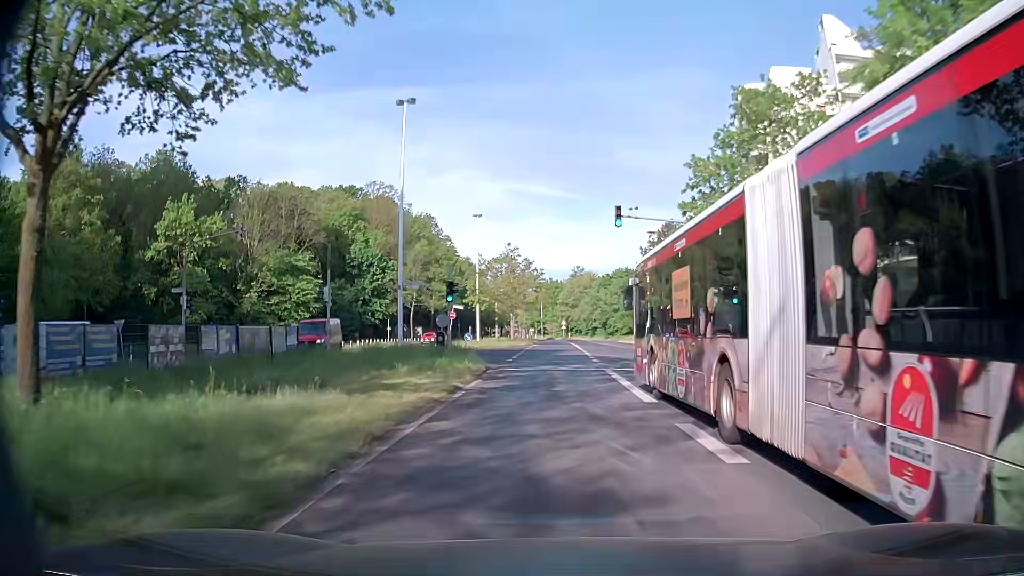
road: secondary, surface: asphalt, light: Day
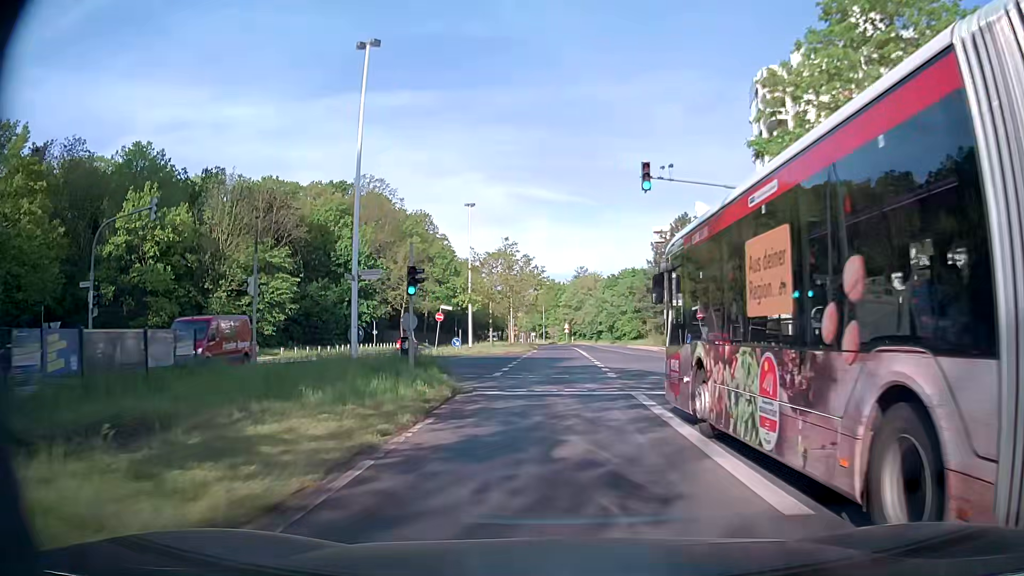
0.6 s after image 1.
(0.0, +7.6) m; 0°
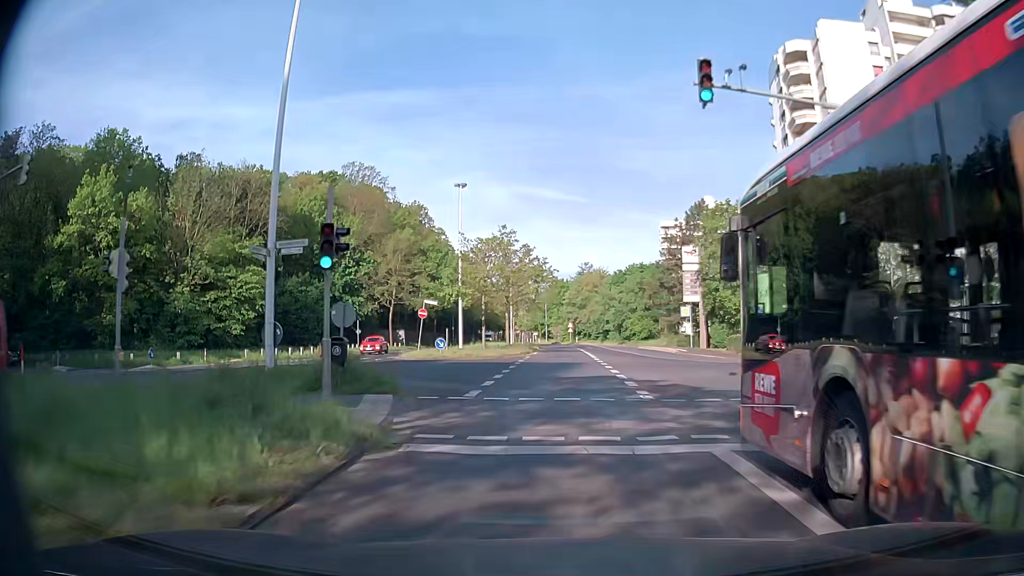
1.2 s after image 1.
(0.0, +7.6) m; -1°
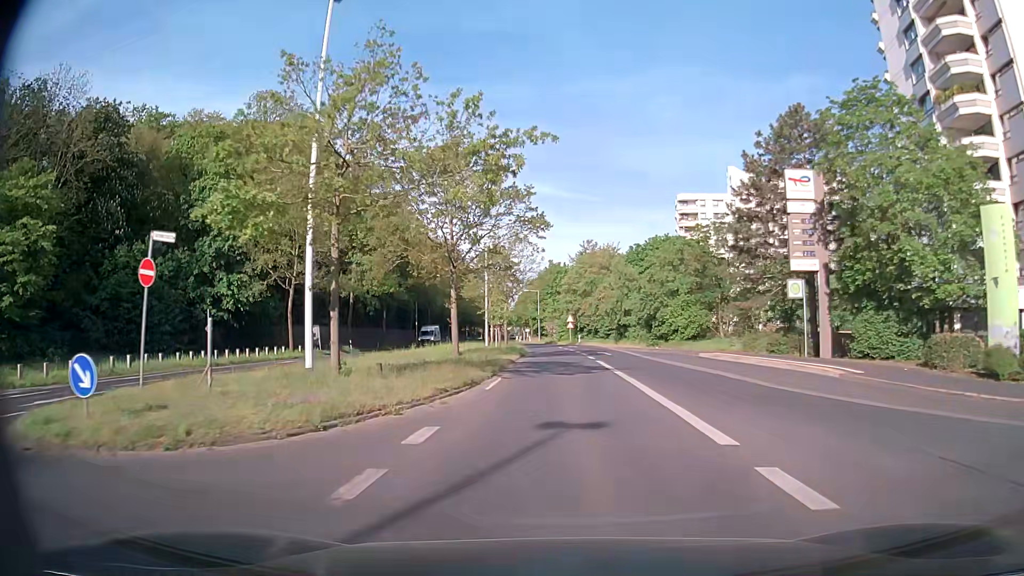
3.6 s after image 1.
(+0.5, +30.4) m; +1°
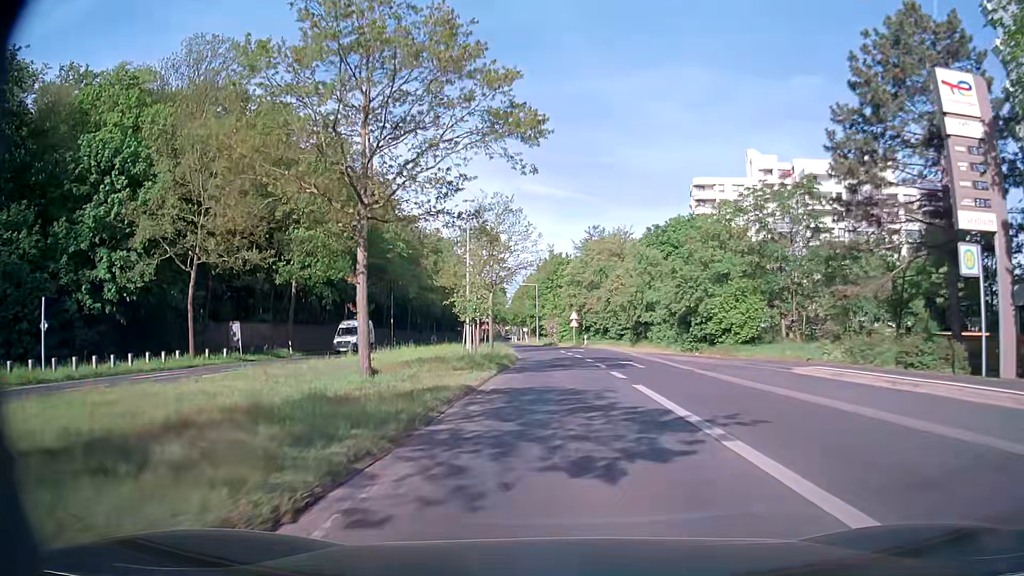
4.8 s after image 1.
(-0.1, +15.3) m; -1°
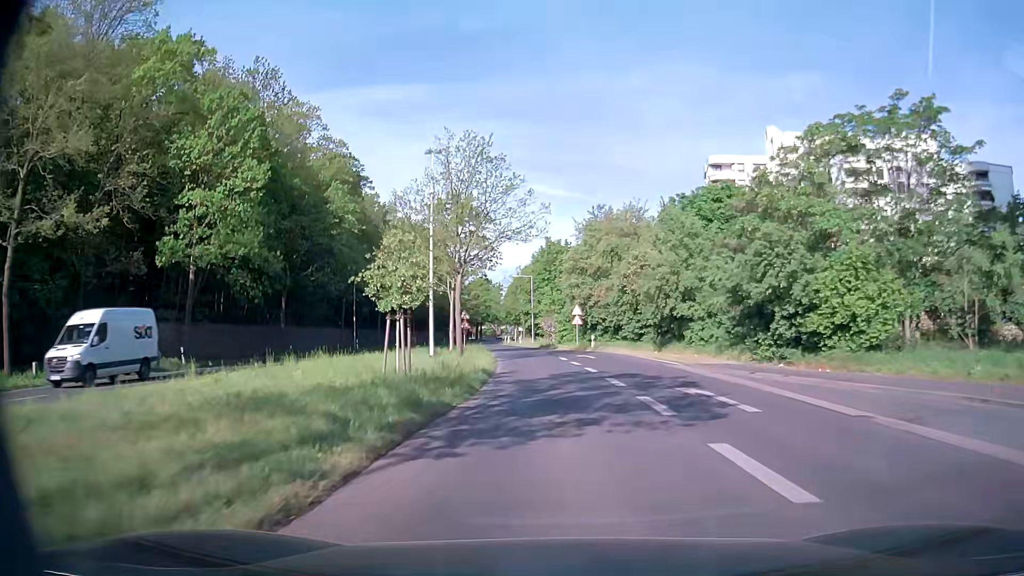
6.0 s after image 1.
(+0.2, +15.3) m; +1°
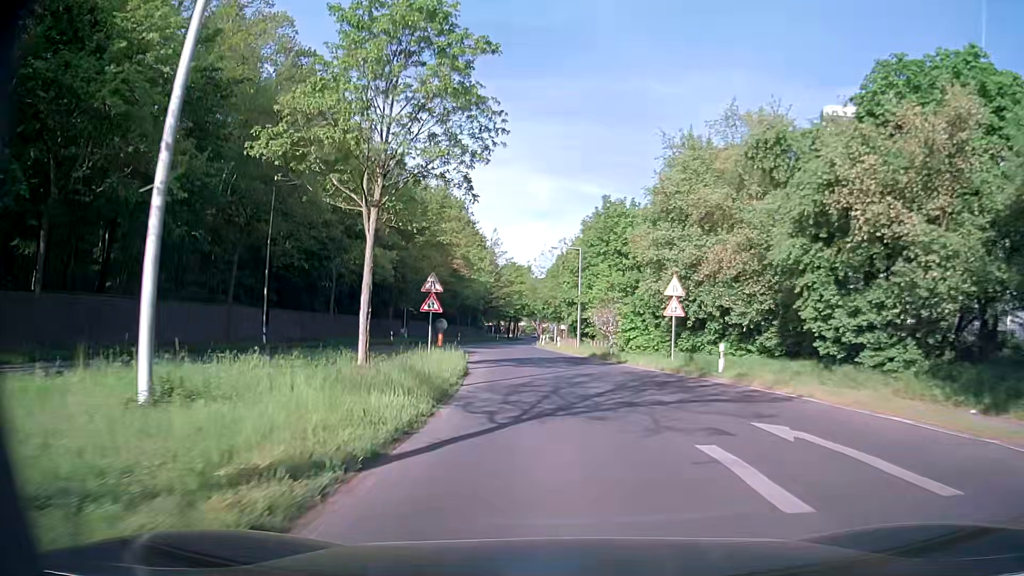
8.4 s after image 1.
(-1.0, +30.7) m; -4°
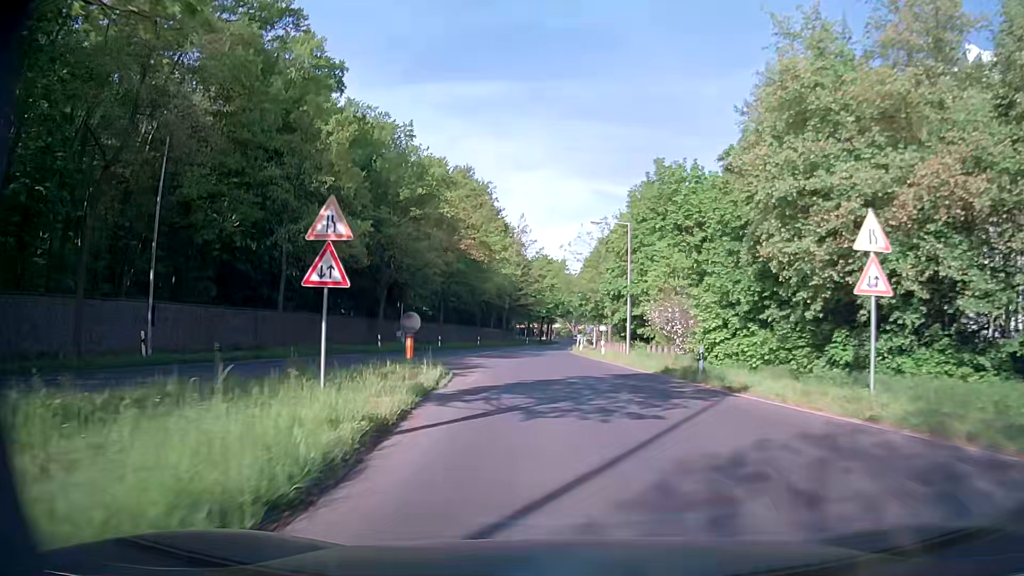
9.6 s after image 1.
(-0.5, +15.3) m; -3°
(0, +10) (0, +20) (0, +30) (0, +40) (0, +50) (0, +60) (0, +70) (+1, +80) (+1, +90) (+2, +100) m
